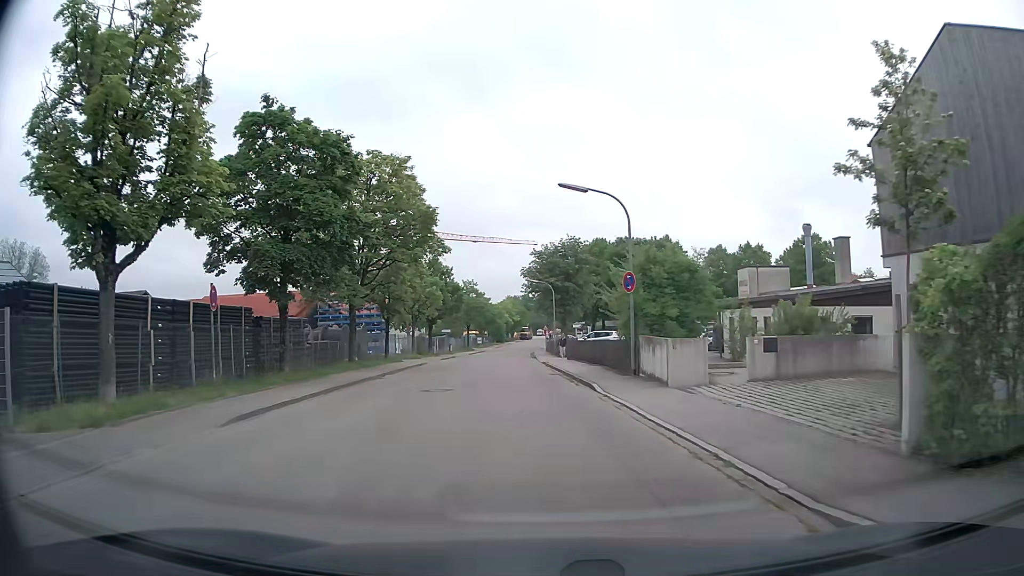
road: residential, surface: asphalt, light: Day
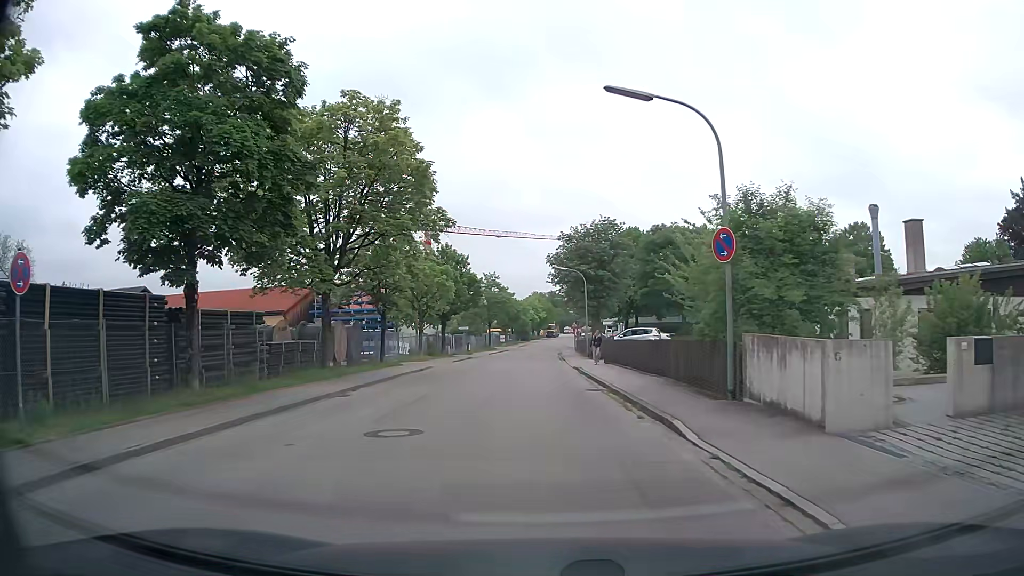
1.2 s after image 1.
(-0.2, +7.8) m; -2°
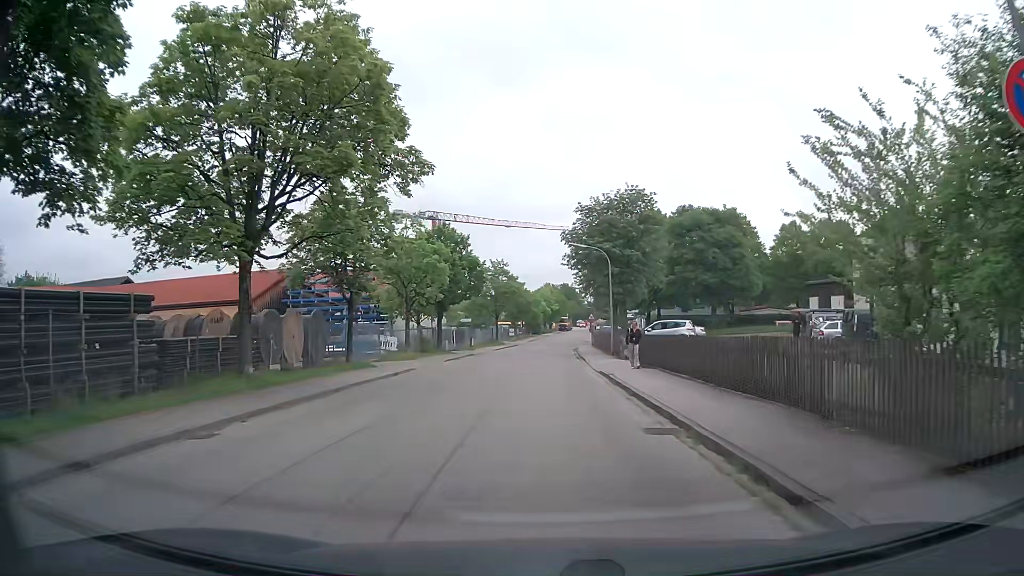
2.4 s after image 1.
(-0.1, +8.0) m; -1°
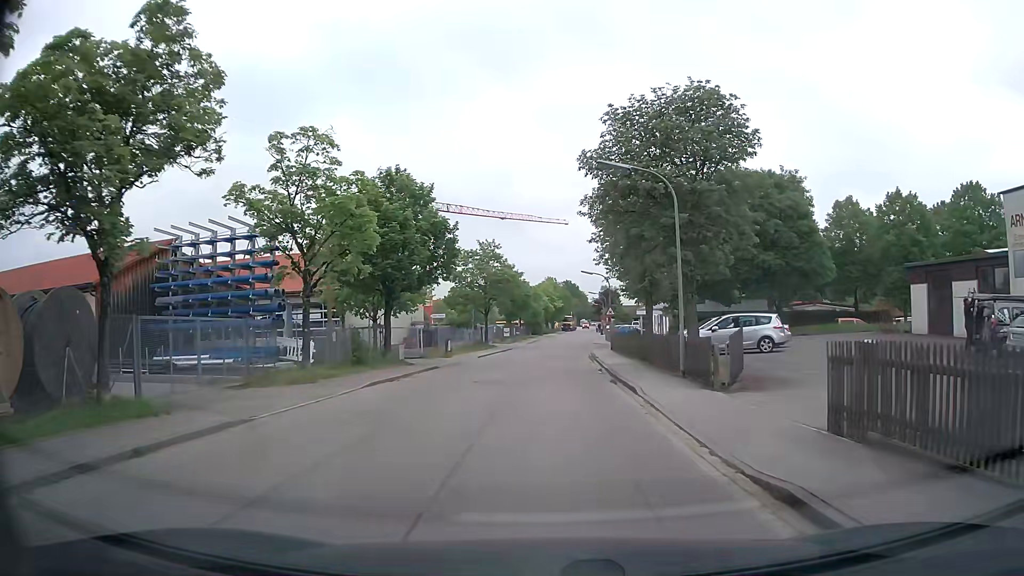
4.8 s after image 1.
(-0.1, +16.3) m; 0°
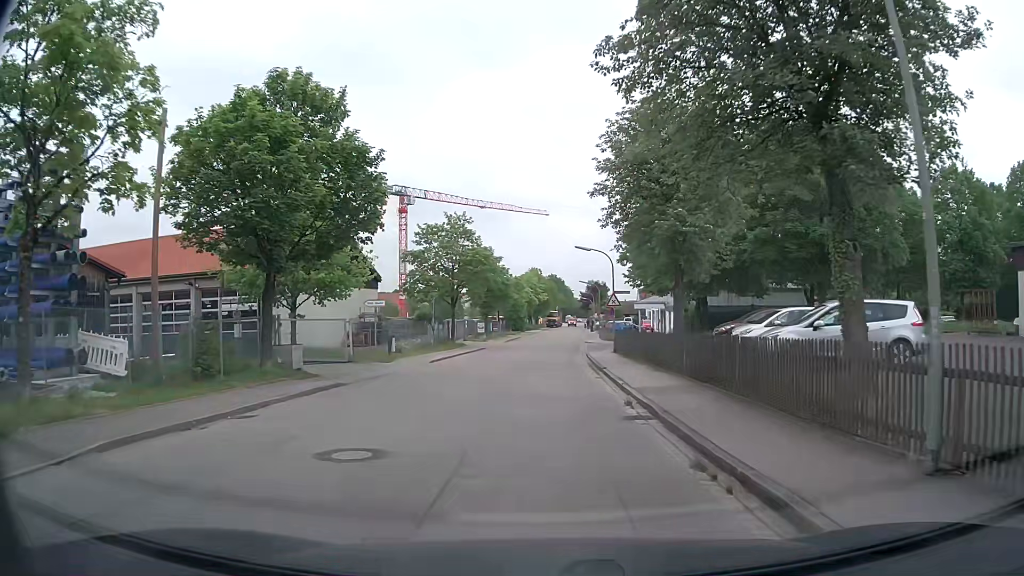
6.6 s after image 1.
(+0.1, +12.1) m; +1°
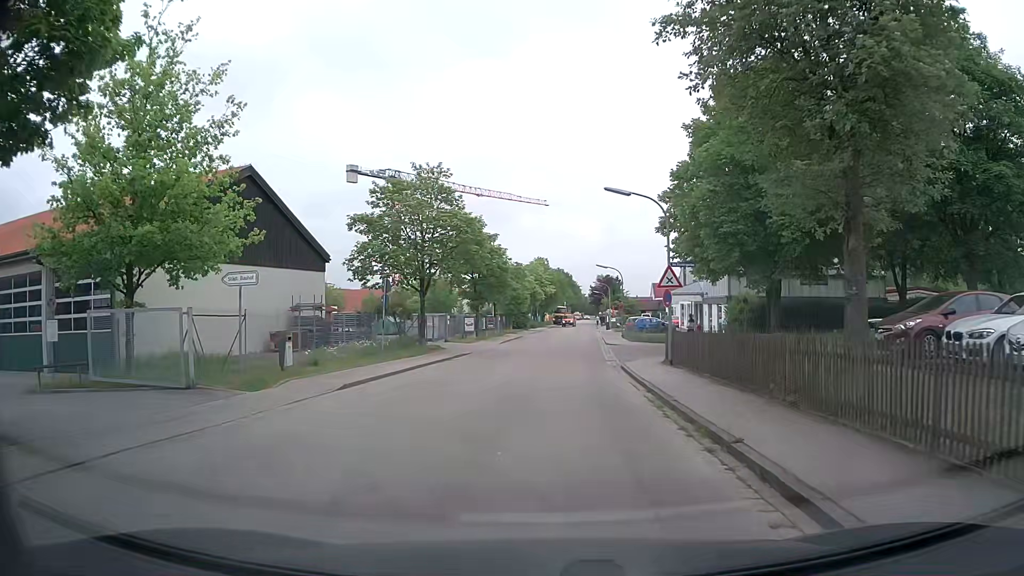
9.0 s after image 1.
(0.0, +14.2) m; 0°
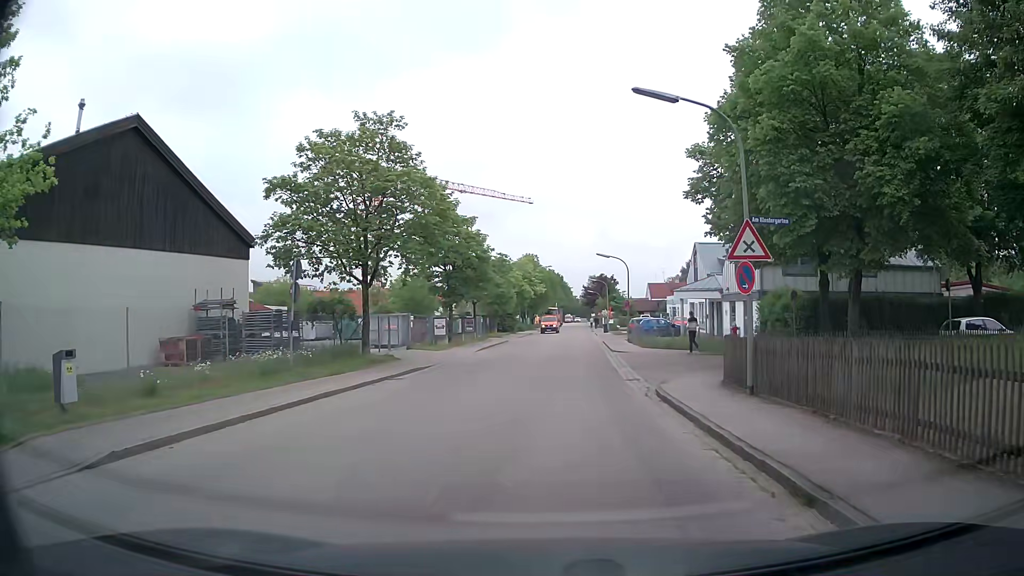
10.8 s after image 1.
(+0.1, +9.2) m; +1°
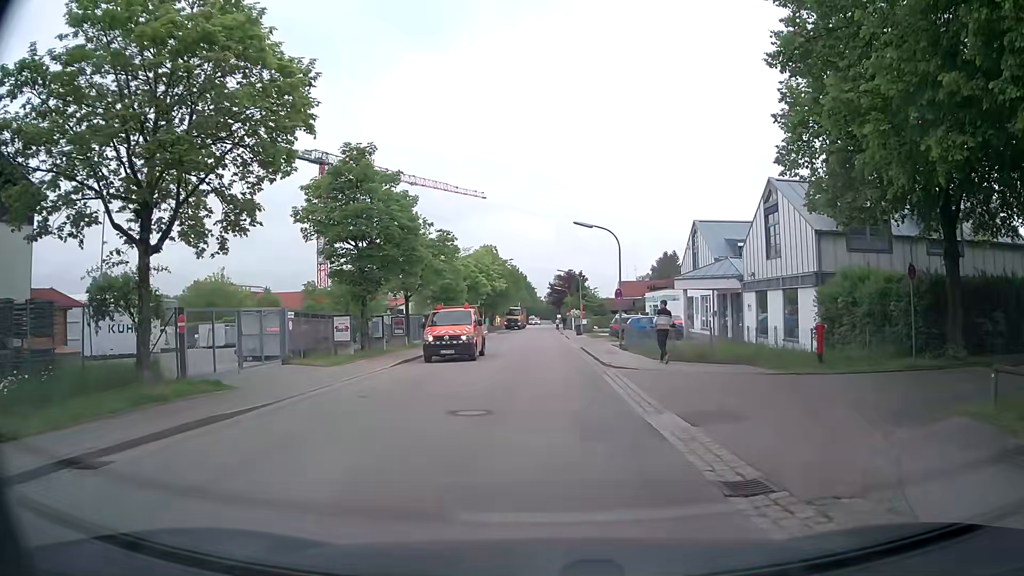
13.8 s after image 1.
(+0.2, +12.8) m; +3°
(0, +10) (0, +20) (0, +30) (-1, +40) (-1, +50) (-1, +60) (-1, +70) (-1, +80) (-1, +90) (-1, +100) m
